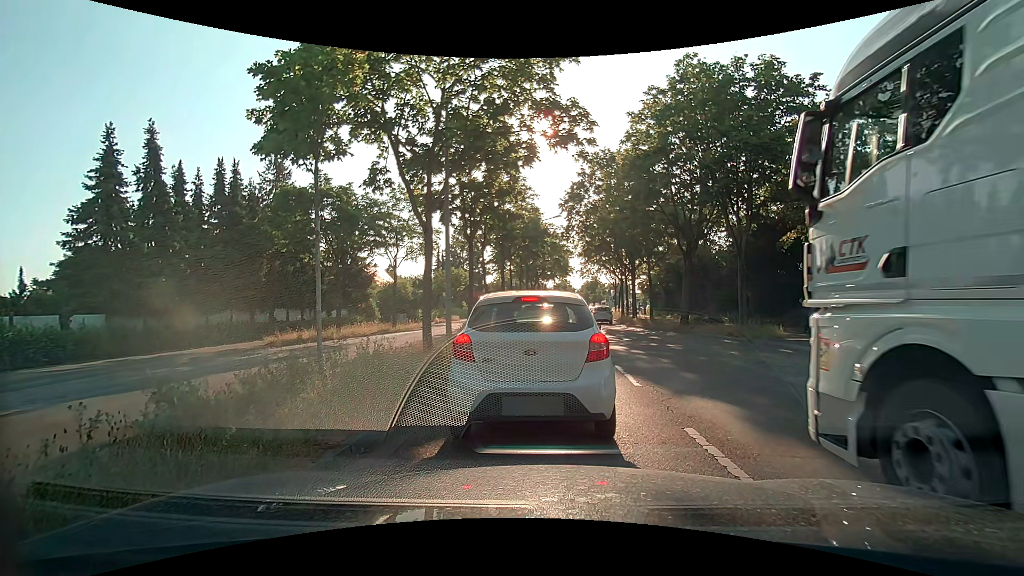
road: primary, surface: asphalt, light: Day
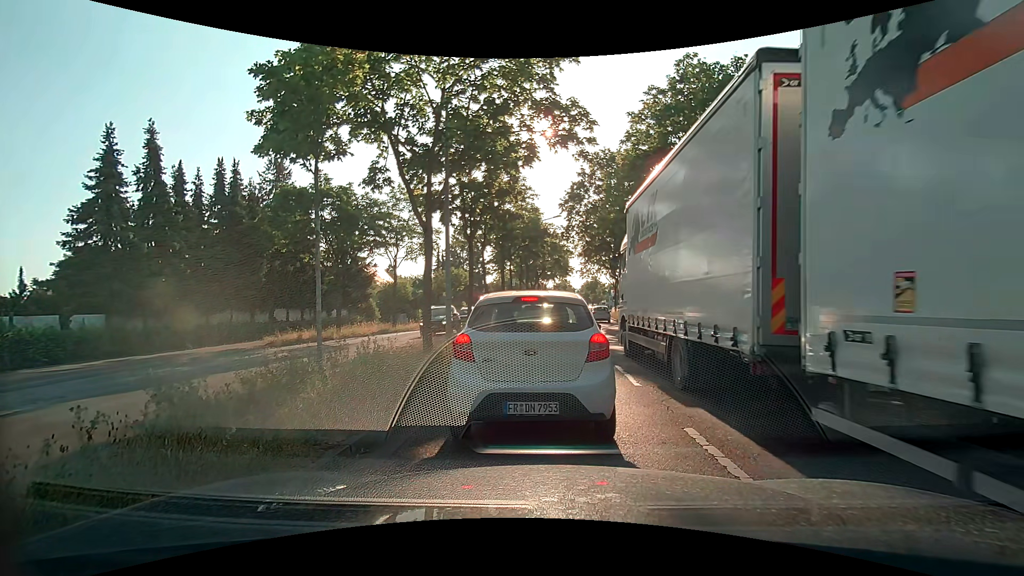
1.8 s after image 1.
(0.0, 0.0) m; 0°
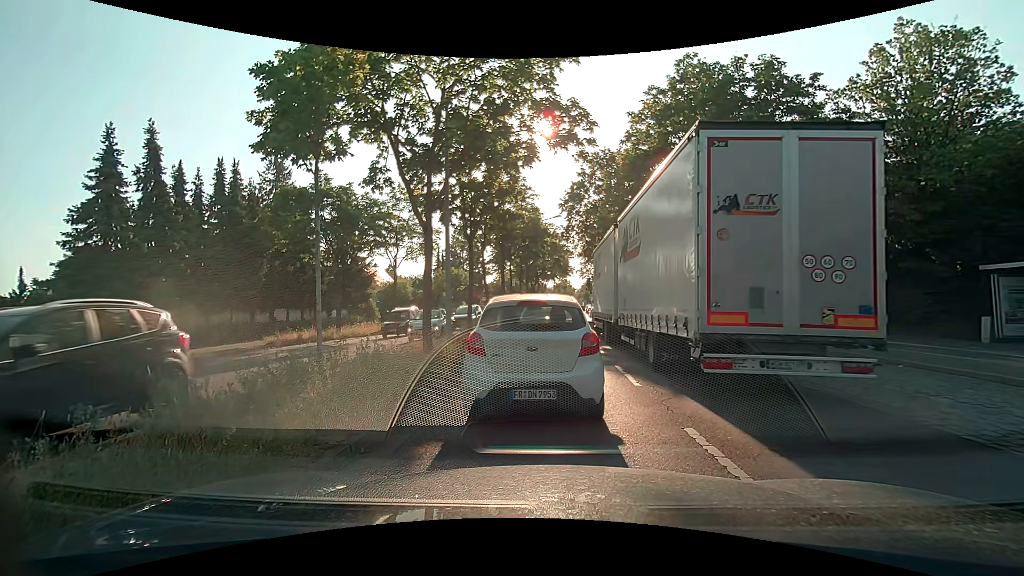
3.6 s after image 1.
(0.0, 0.0) m; 0°
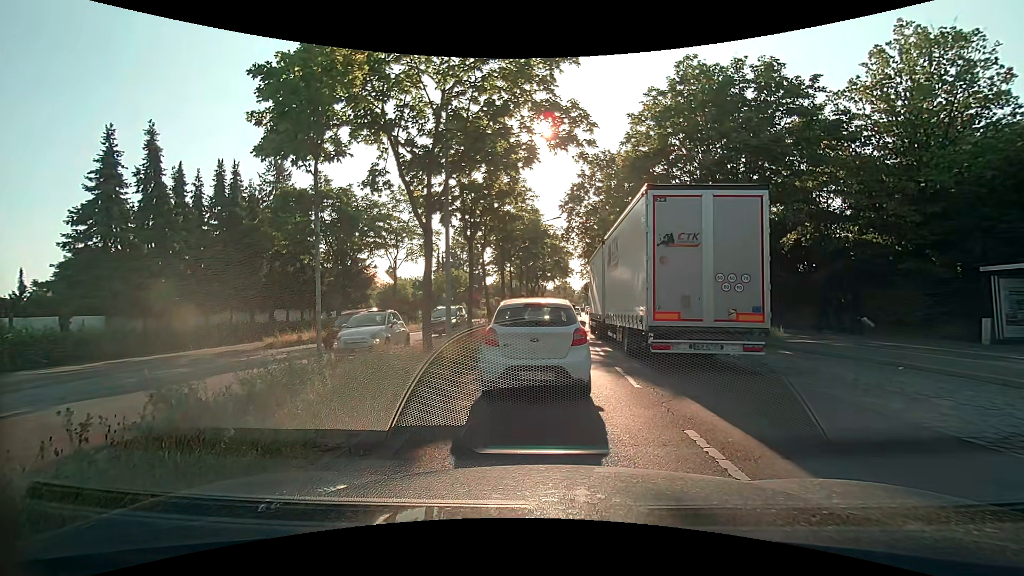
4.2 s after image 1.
(0.0, 0.0) m; 0°
